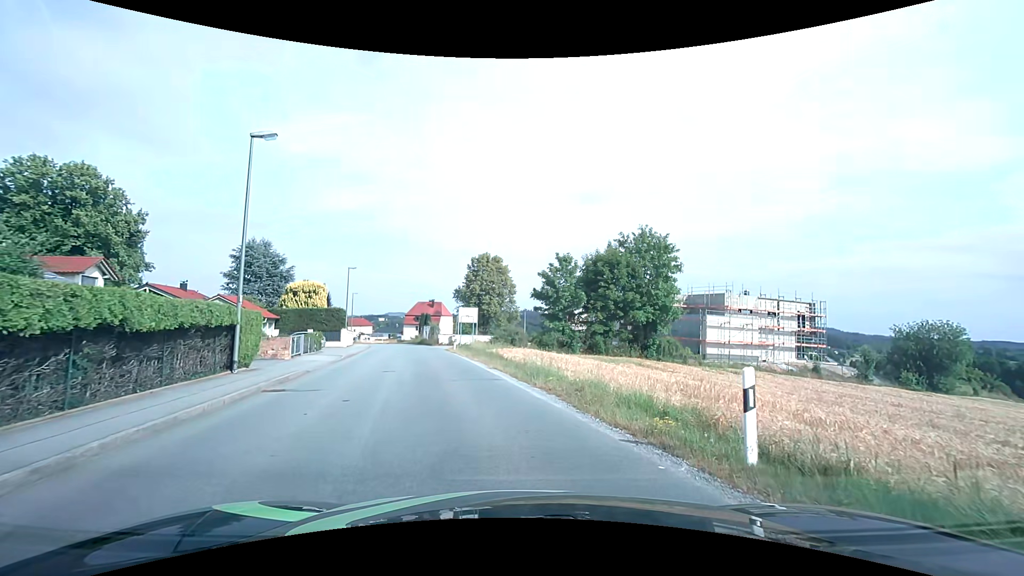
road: unclassified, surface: asphalt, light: Day
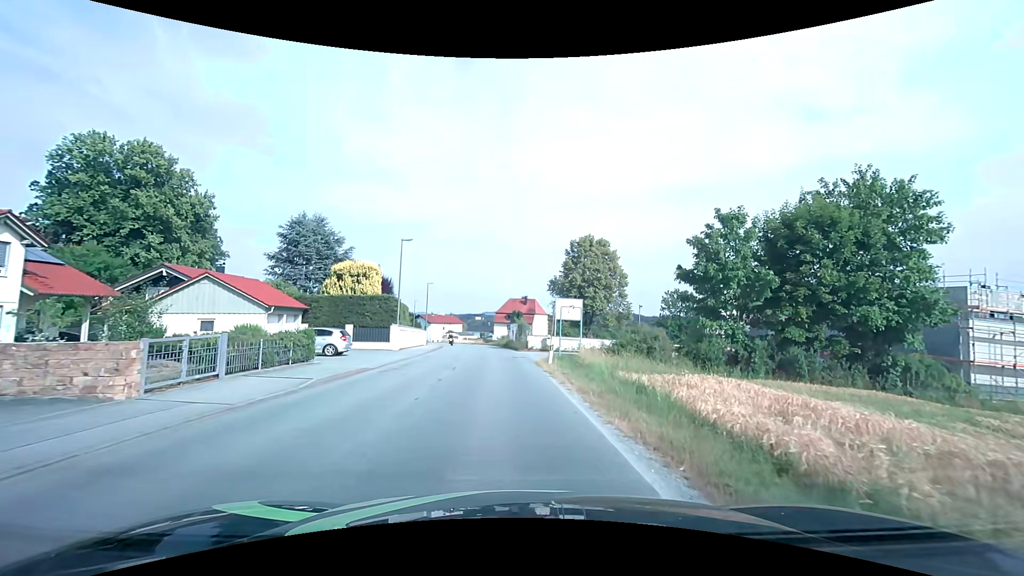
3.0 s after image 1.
(-1.7, +16.3) m; -11°
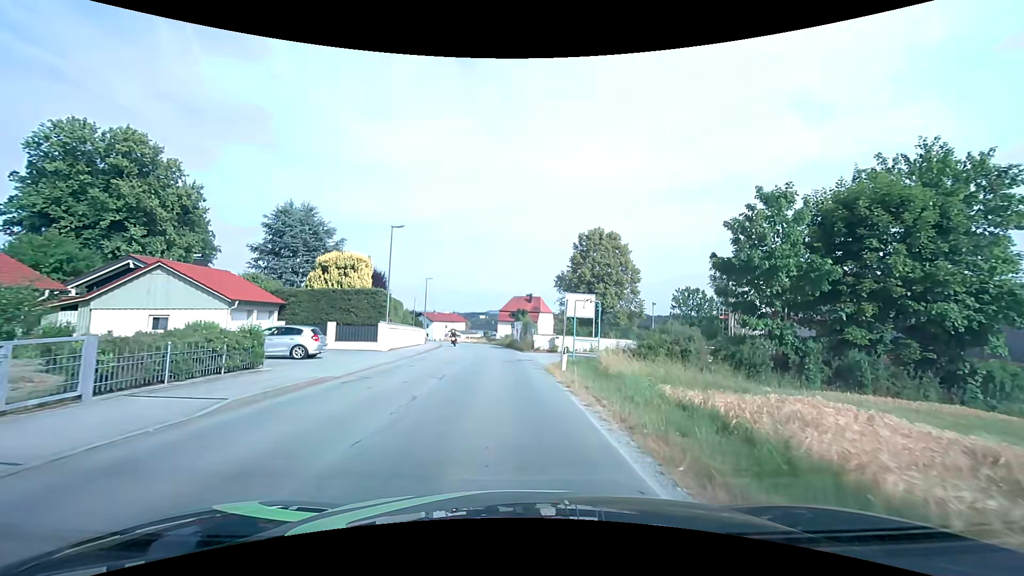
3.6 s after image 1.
(0.0, +4.1) m; 0°
(0, +10) (-1, +20) (-1, +30) (-2, +40) (-3, +50) (-5, +60) (-6, +70) (-8, +79) (-11, +89) (-14, +98) m
